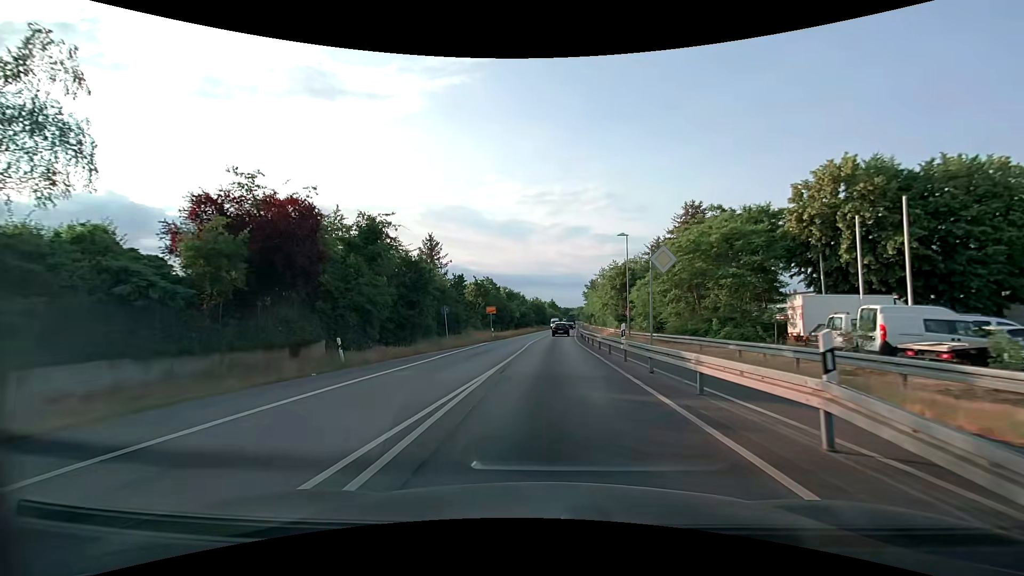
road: tertiary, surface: asphalt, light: Day
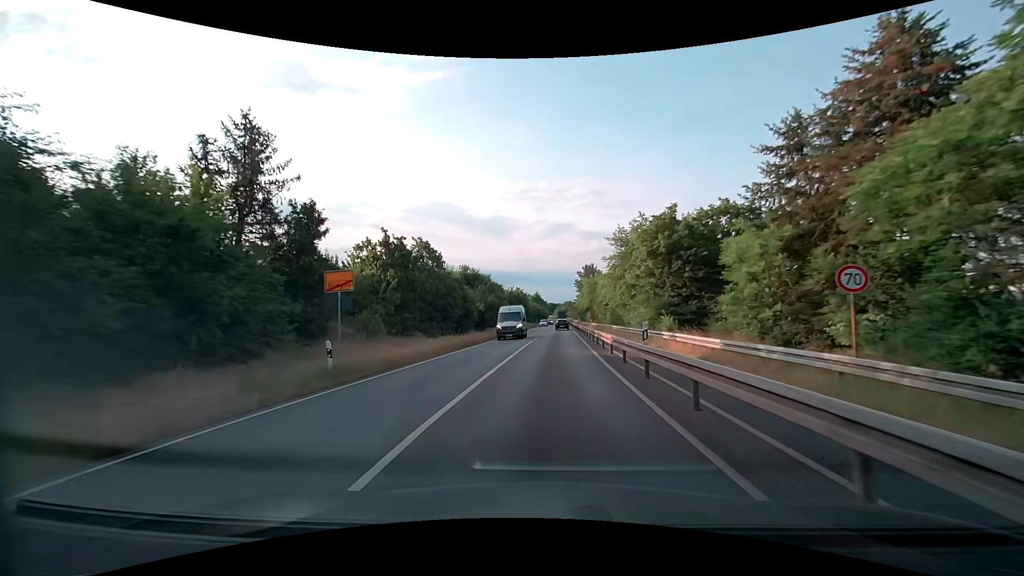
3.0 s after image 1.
(+0.6, +34.6) m; +1°
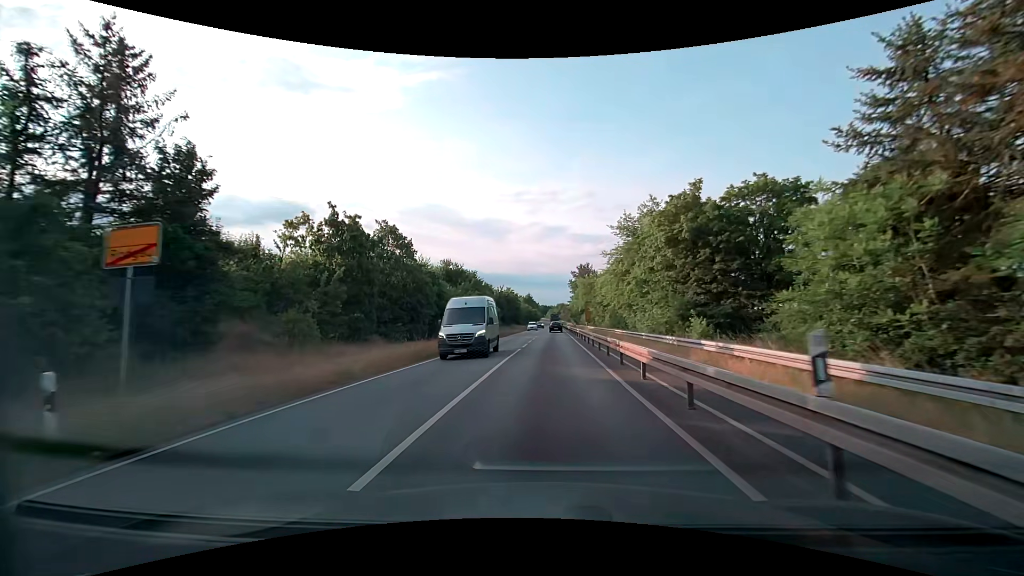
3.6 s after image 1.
(+0.1, +7.8) m; +1°
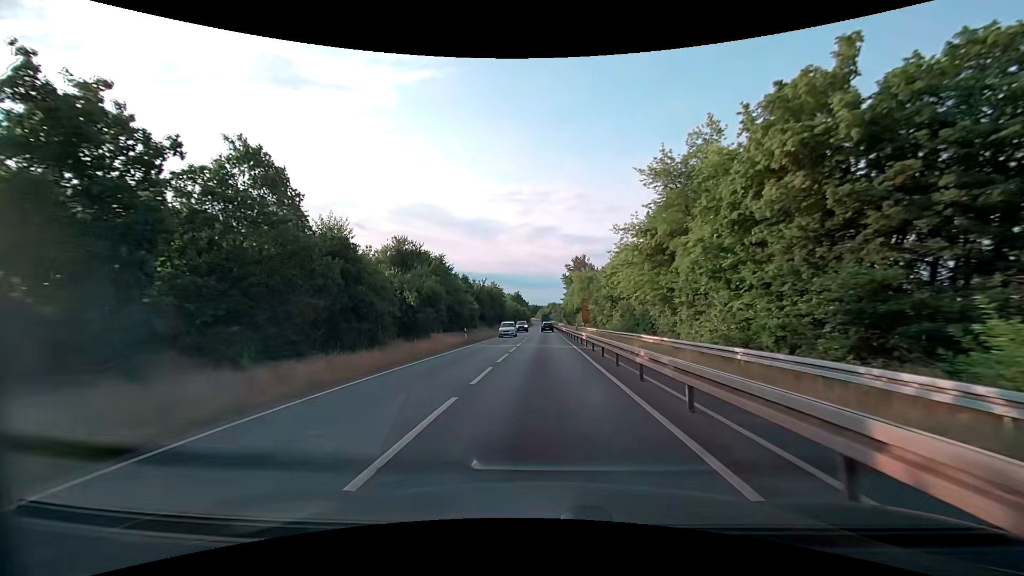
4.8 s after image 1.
(+0.2, +16.4) m; +1°
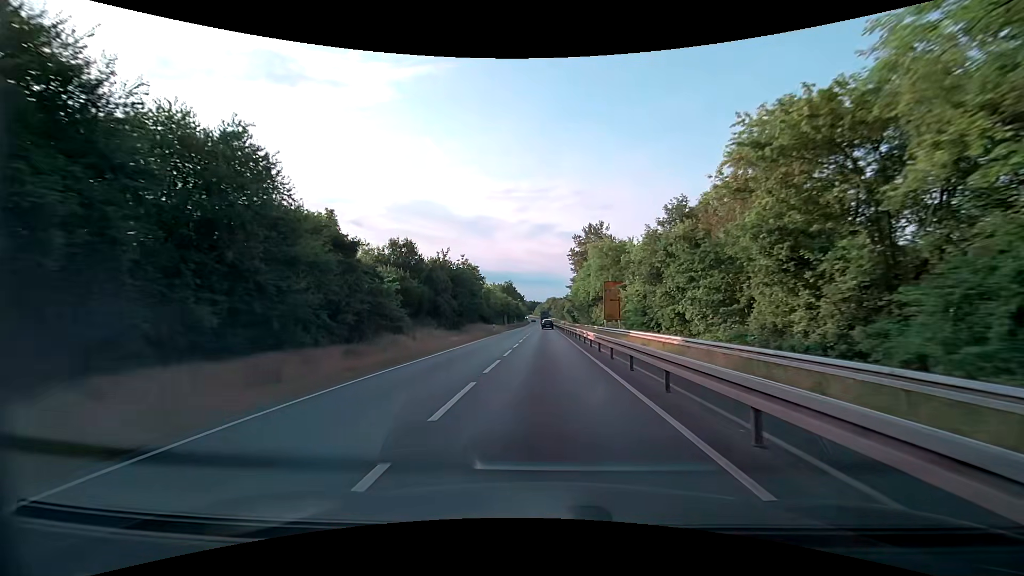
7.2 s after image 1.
(0.0, +34.4) m; 0°
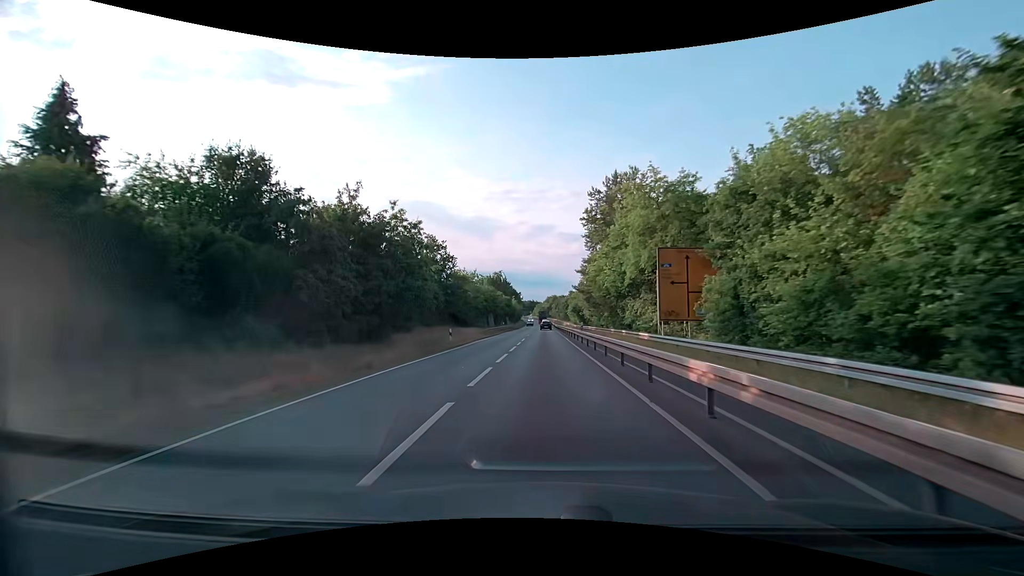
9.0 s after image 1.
(+0.1, +26.6) m; 0°
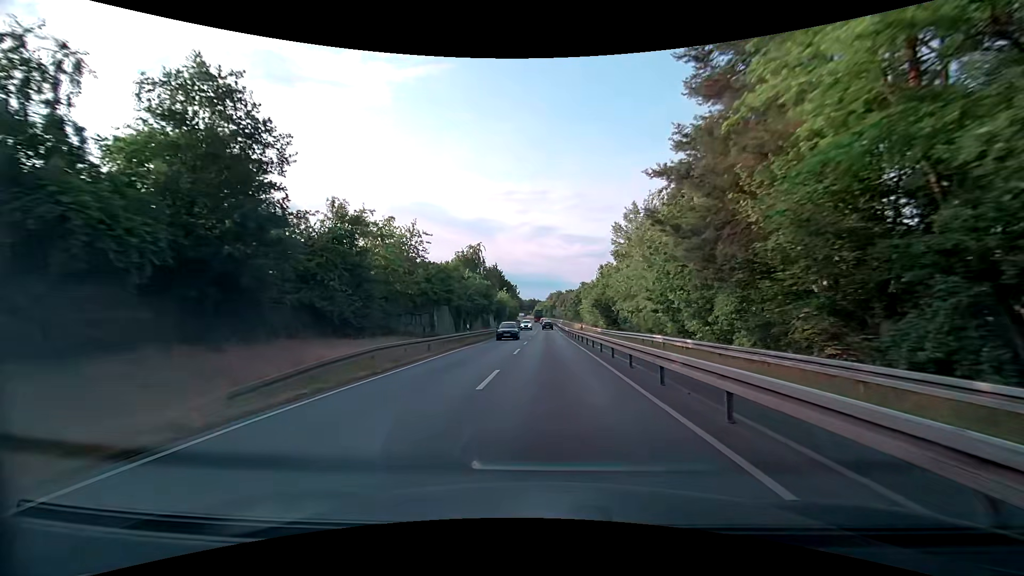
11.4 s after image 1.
(-0.2, +36.4) m; 0°
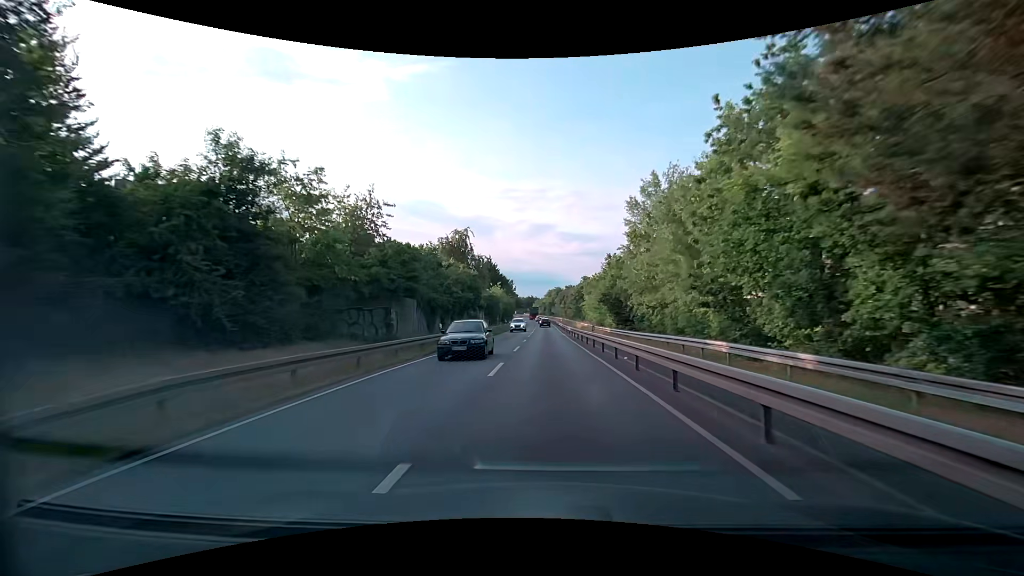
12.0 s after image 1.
(0.0, +9.2) m; 0°
(0, +10) (0, +20) (0, +30) (0, +40) (0, +50) (0, +60) (0, +70) (0, +80) (0, +90) (0, +100) m
